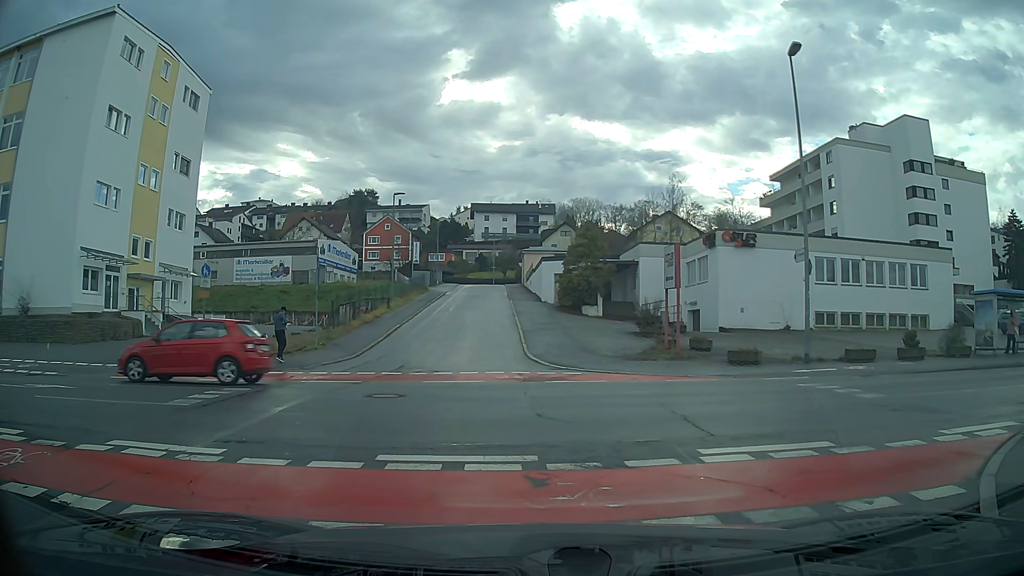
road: residential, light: Day
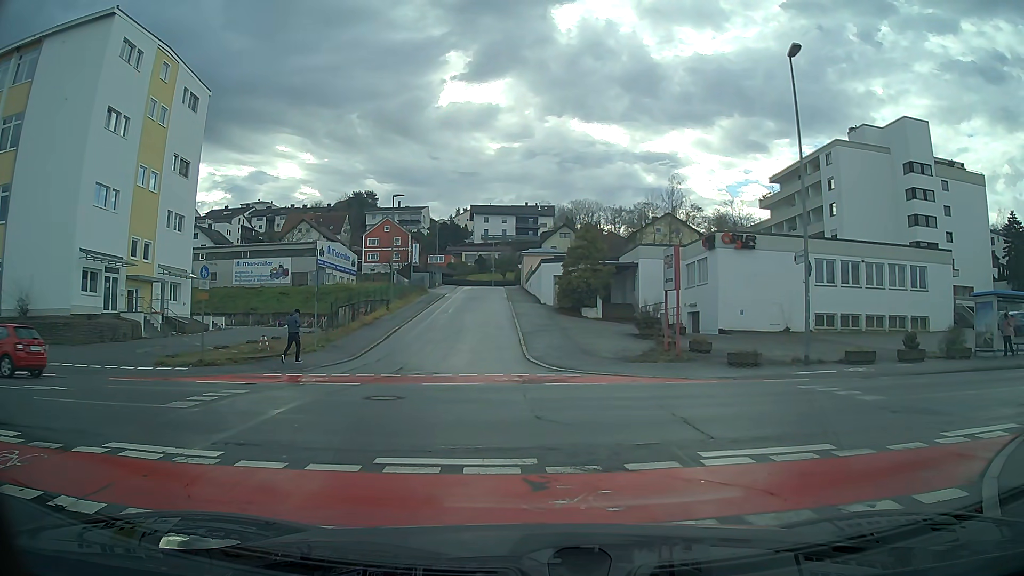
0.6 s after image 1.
(0.0, 0.0) m; 0°
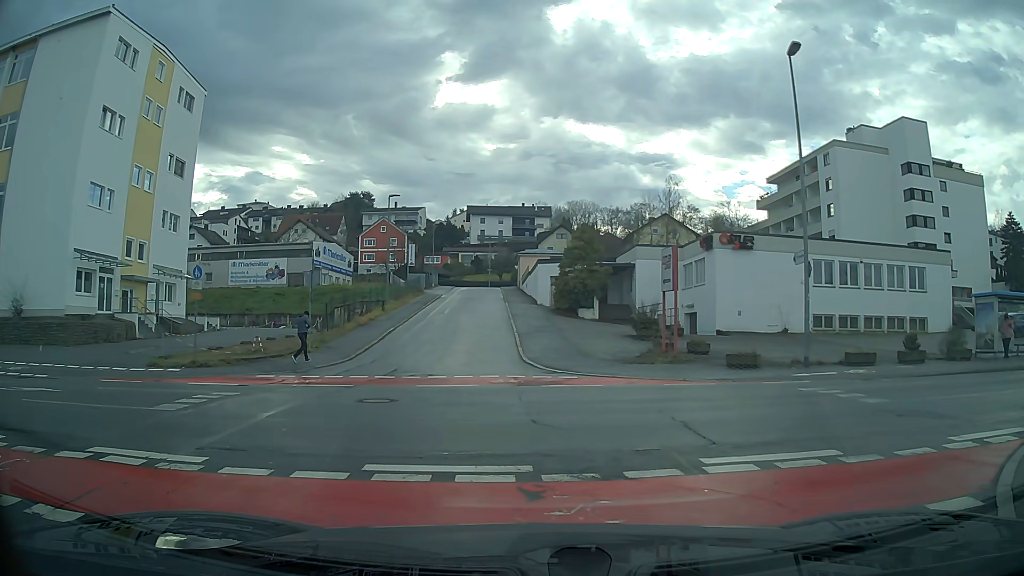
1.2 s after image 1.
(0.0, +0.3) m; 0°
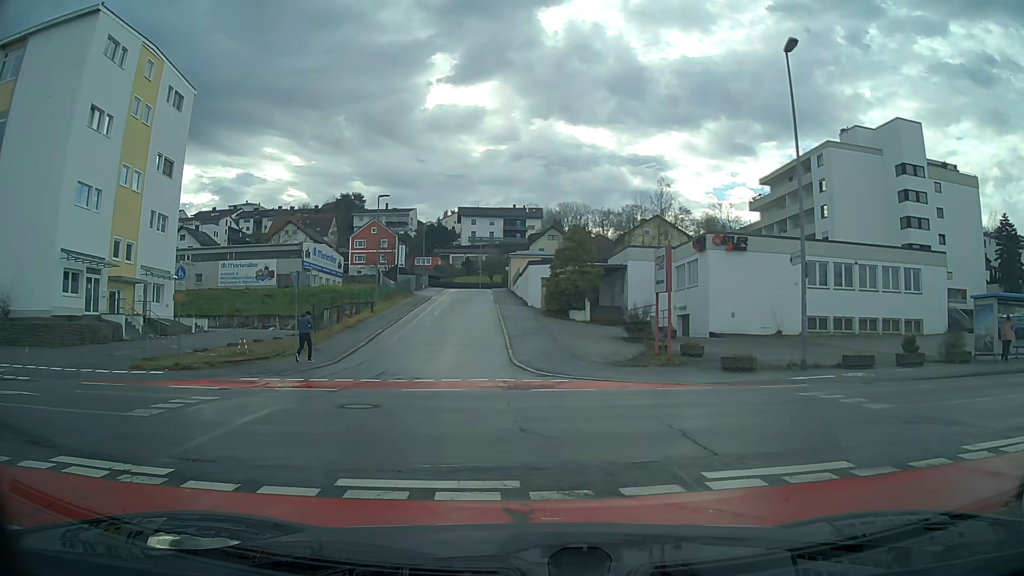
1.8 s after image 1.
(0.0, +0.5) m; 0°
